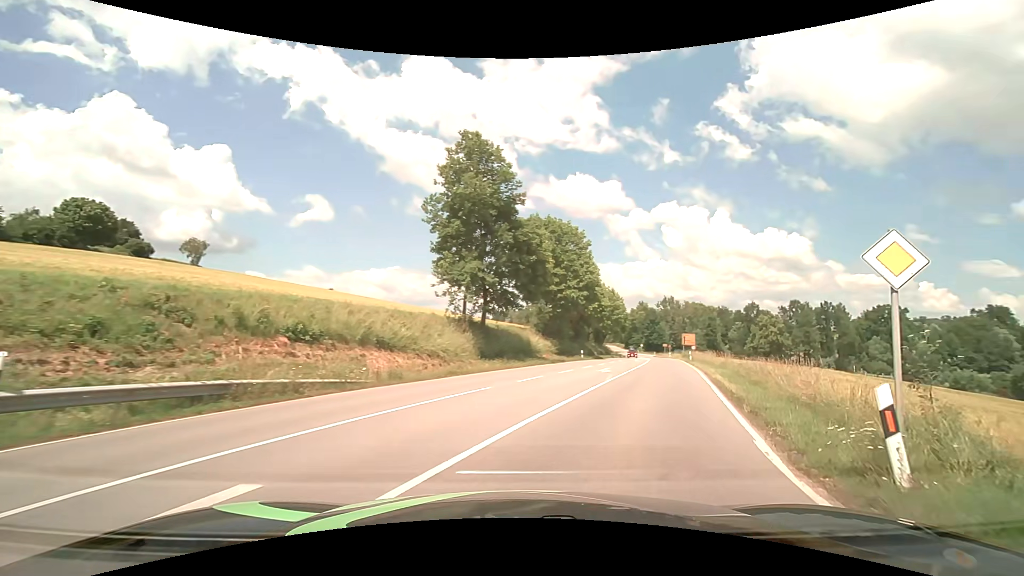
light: Day
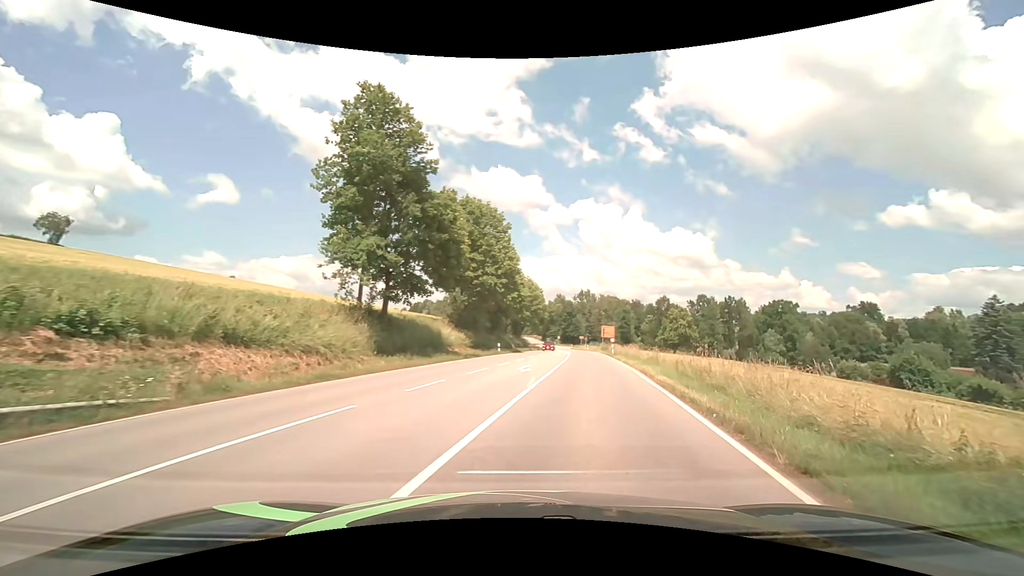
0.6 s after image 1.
(+0.4, +5.0) m; +9°
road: secondary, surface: asphalt
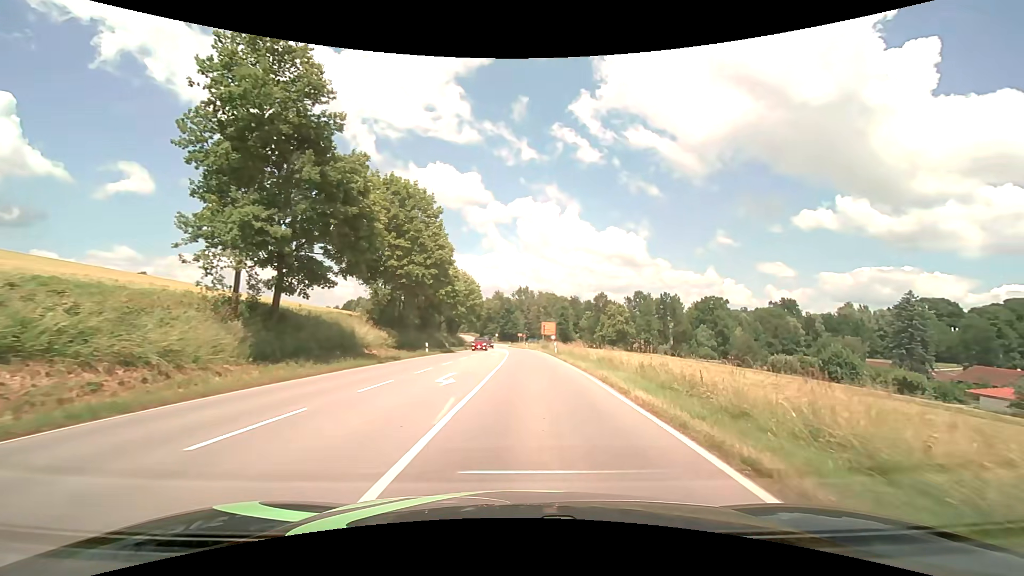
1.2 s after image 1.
(+0.4, +5.7) m; +8°
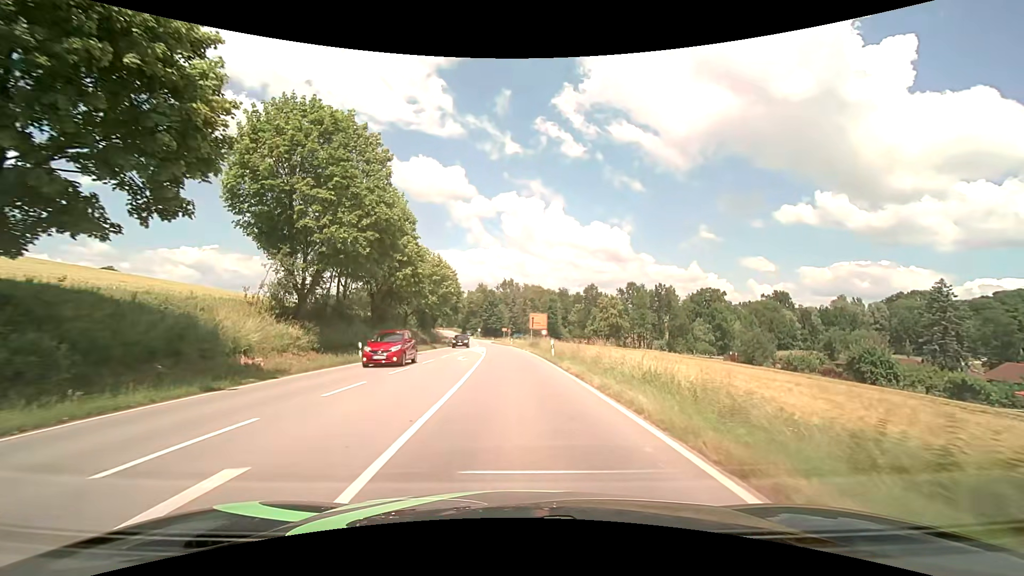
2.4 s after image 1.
(+0.4, +13.5) m; +2°
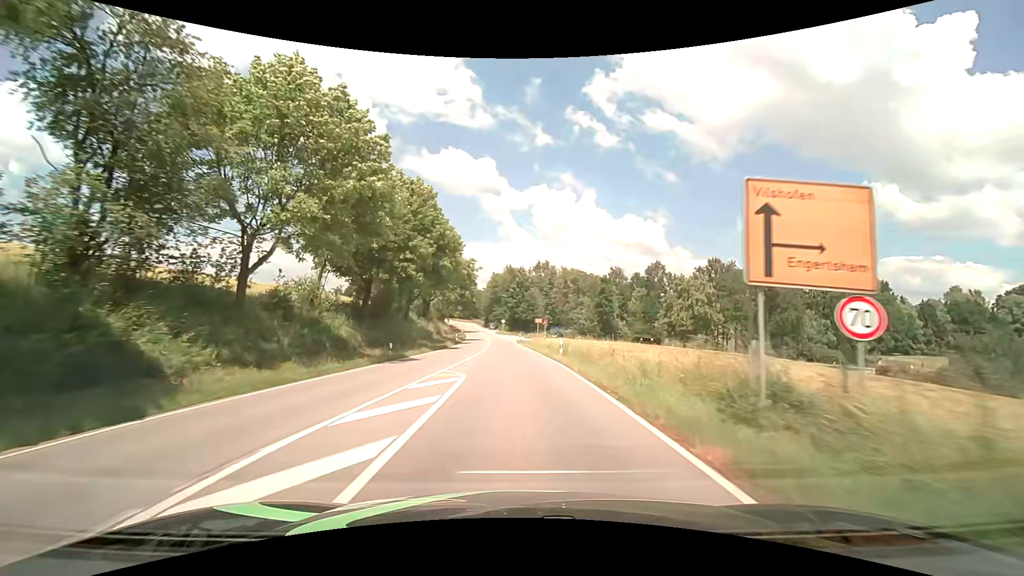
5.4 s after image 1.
(-1.4, +44.3) m; -4°
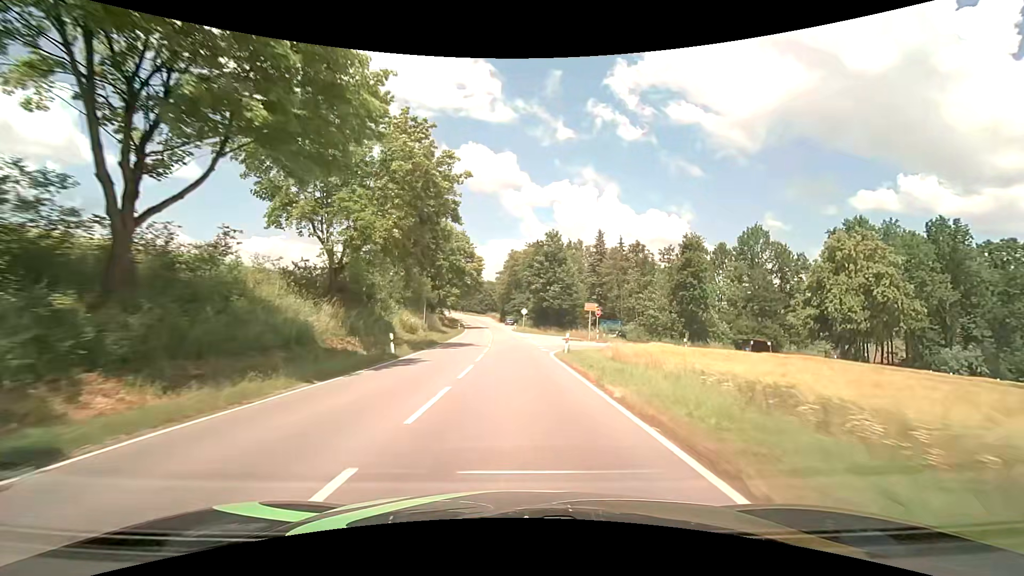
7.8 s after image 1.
(-0.9, +41.6) m; -3°
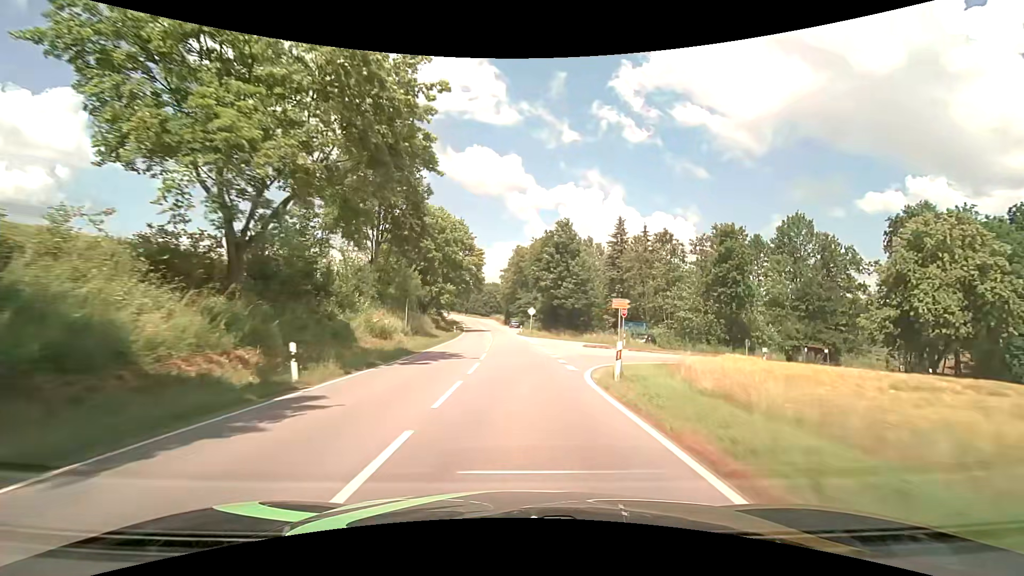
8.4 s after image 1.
(-0.1, +10.8) m; -1°
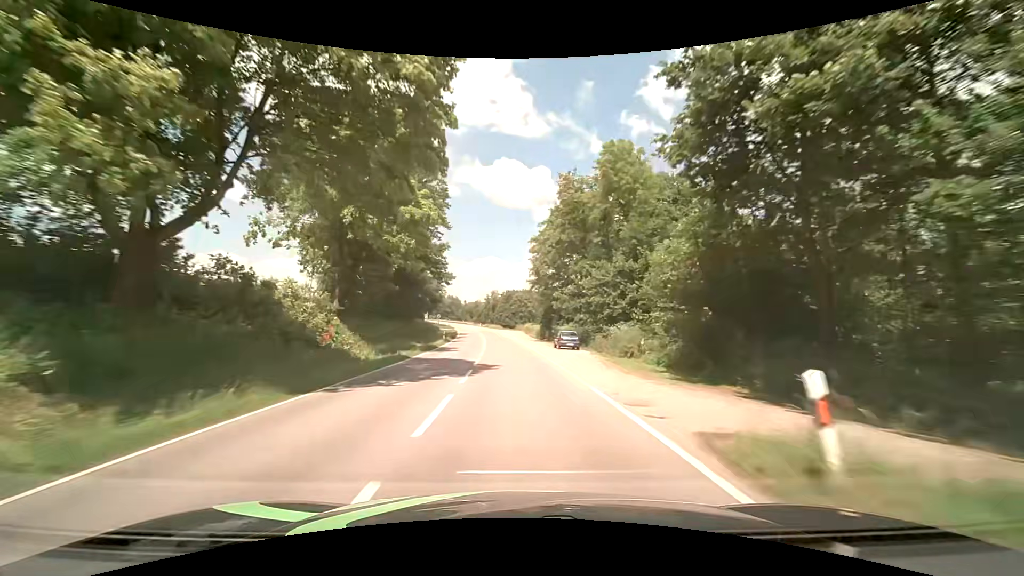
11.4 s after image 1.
(-1.6, +56.3) m; -3°
(0, +10) (0, +20) (-1, +30) (-1, +40) (-2, +50) (-3, +60) (-4, +70) (-5, +80) (-6, +90) (-7, +100) m
